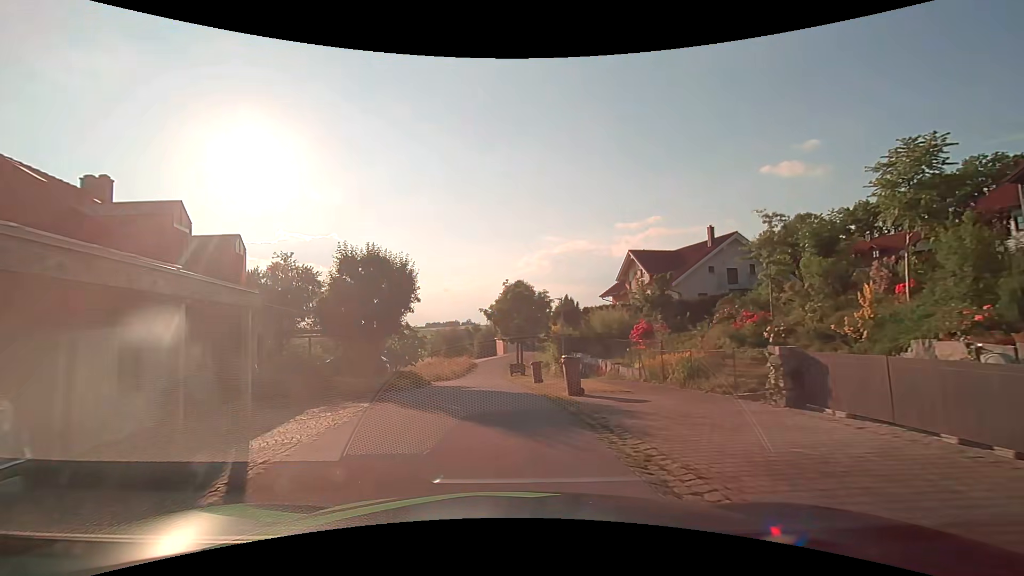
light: Day
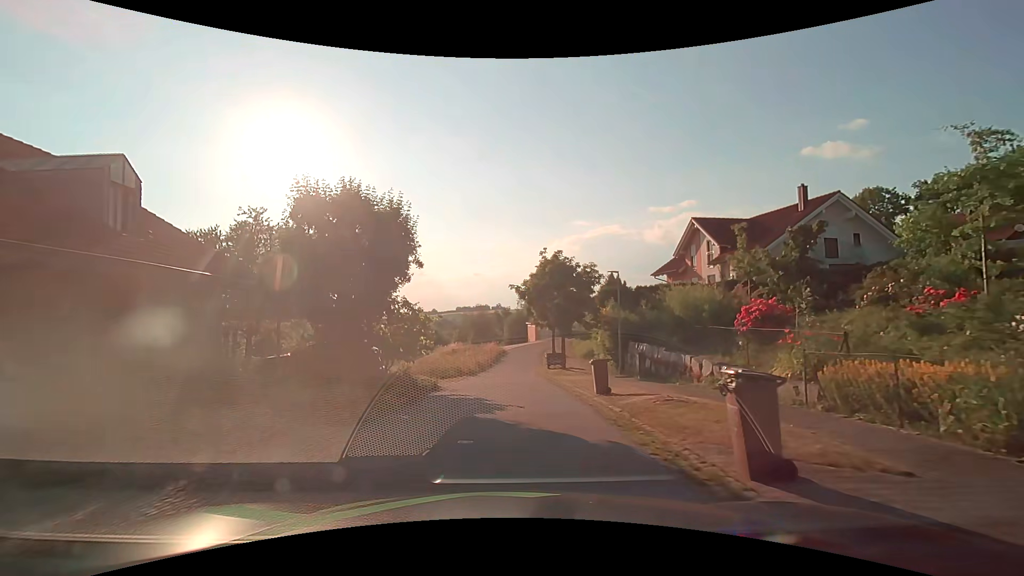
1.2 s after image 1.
(-0.5, +7.9) m; -4°
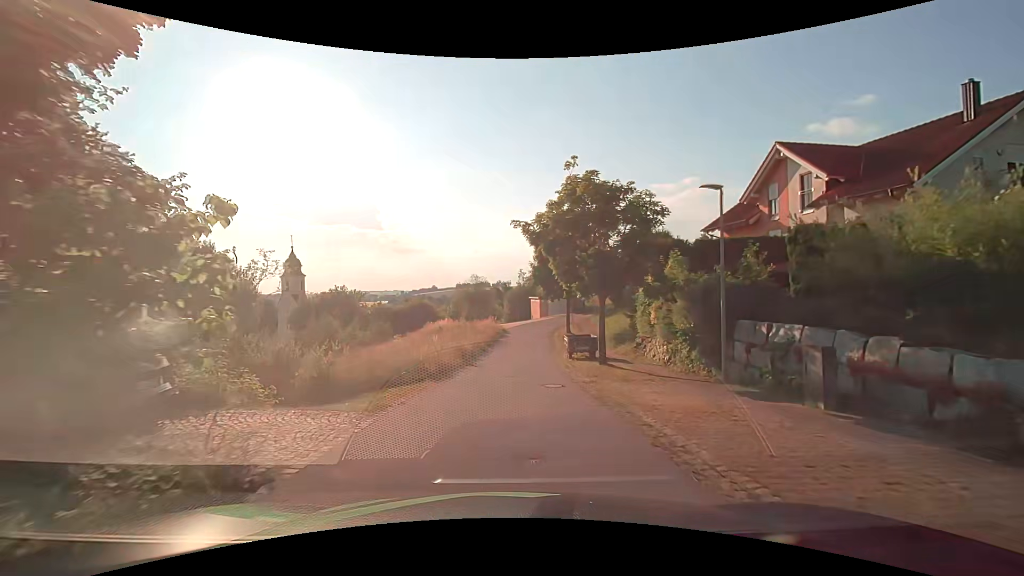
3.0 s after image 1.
(0.0, +12.1) m; 0°
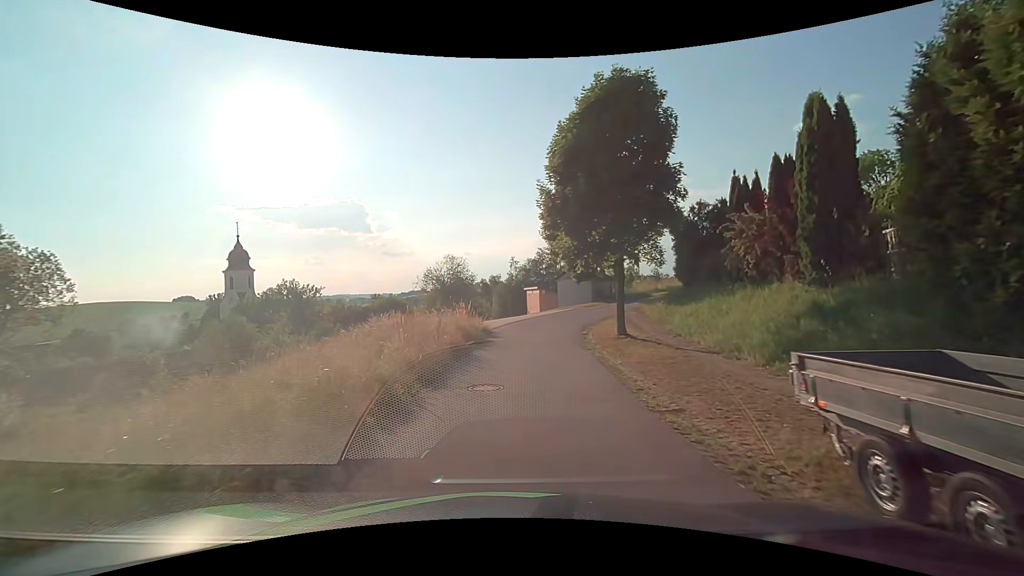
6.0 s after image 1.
(+0.2, +20.7) m; +1°
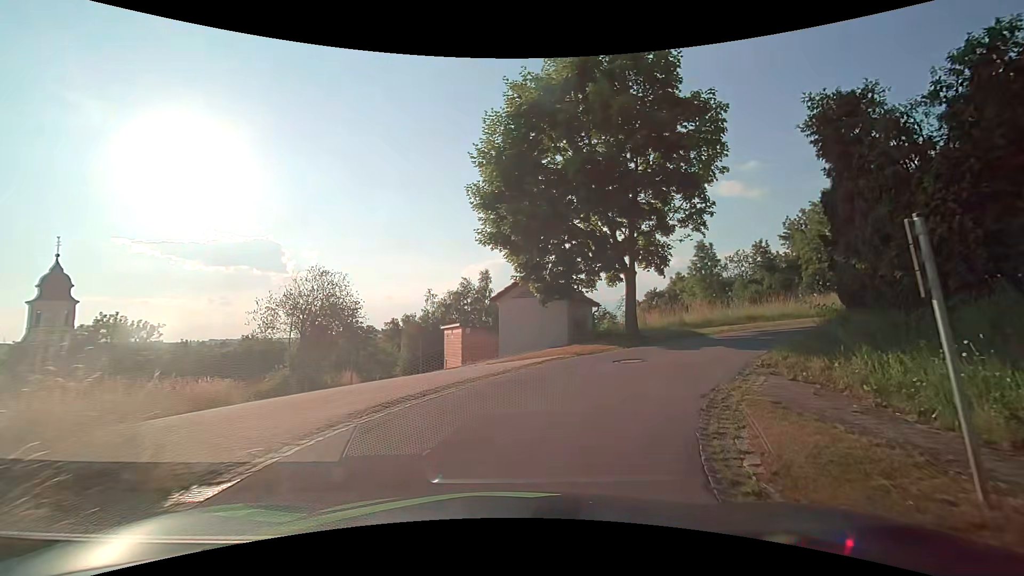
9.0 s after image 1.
(+0.9, +18.9) m; +8°
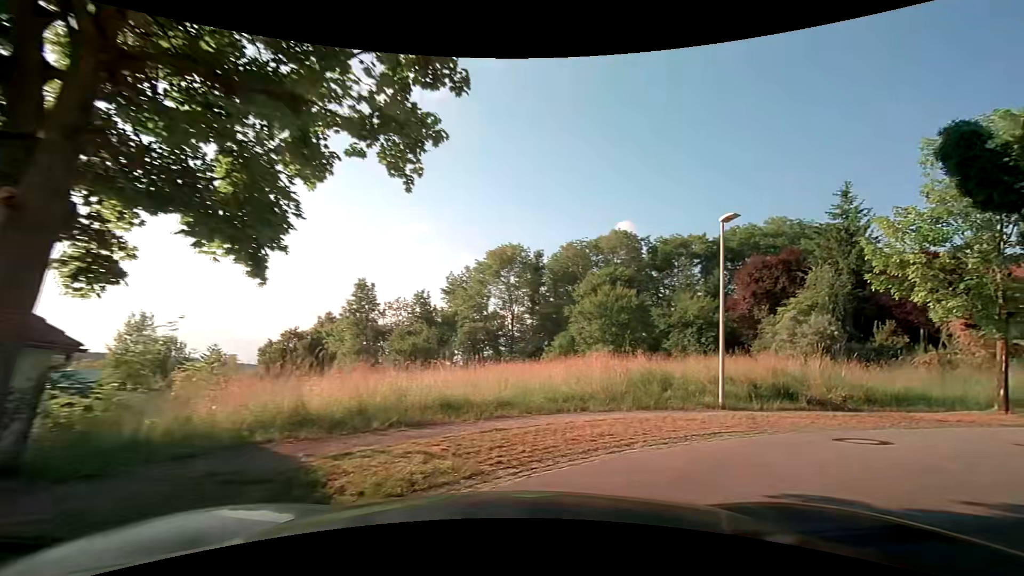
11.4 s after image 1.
(+3.3, +12.1) m; +34°
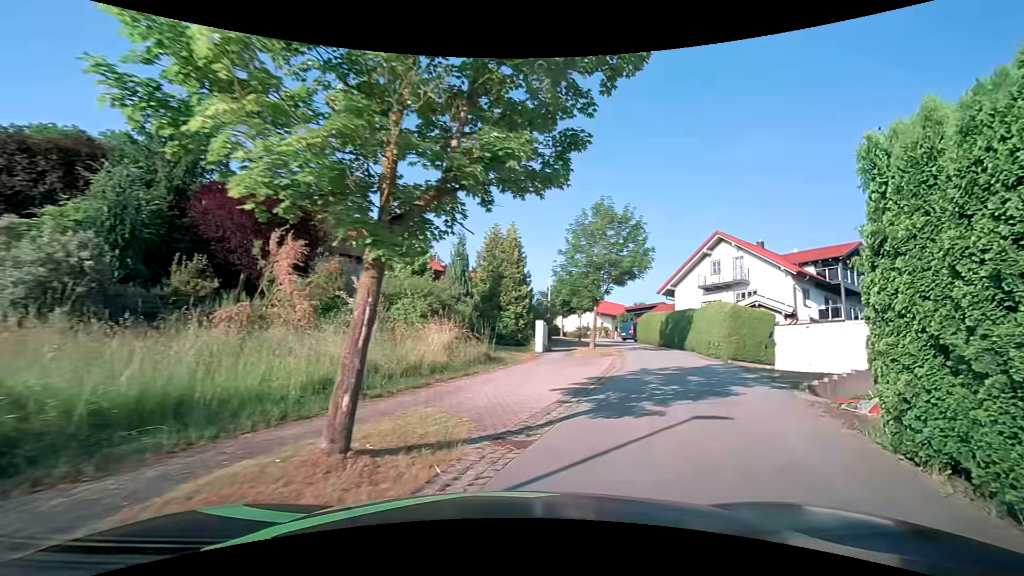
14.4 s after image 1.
(+7.7, +9.7) m; +72°
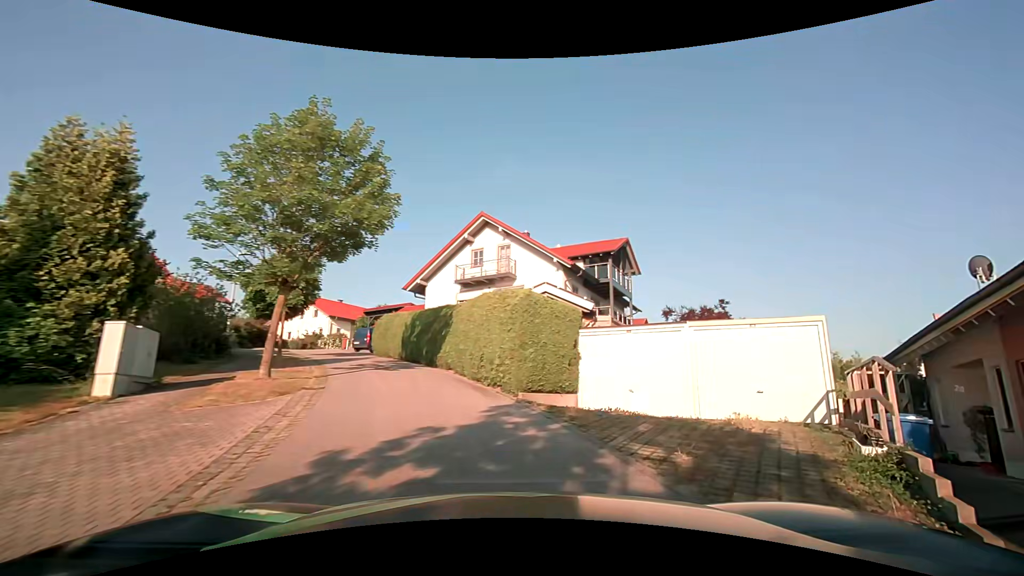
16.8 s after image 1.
(+2.8, +11.1) m; +27°
